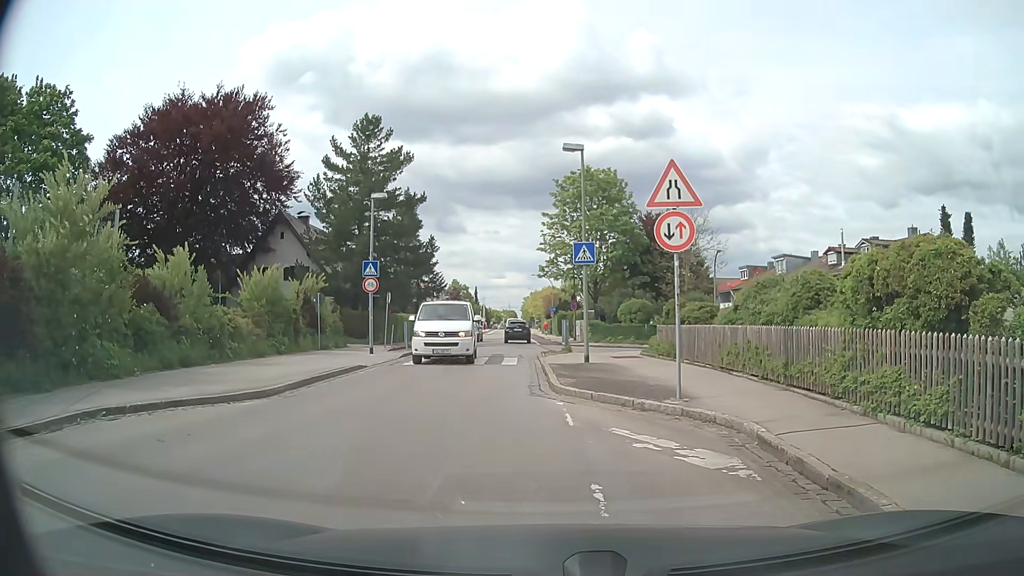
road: tertiary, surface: asphalt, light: Day
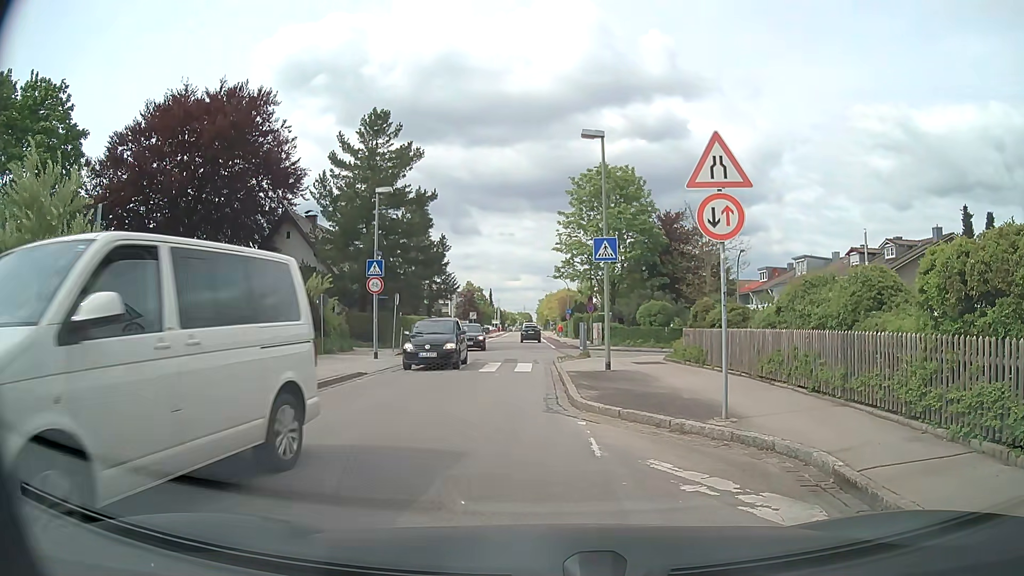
(0.0, +1.6) m; 0°
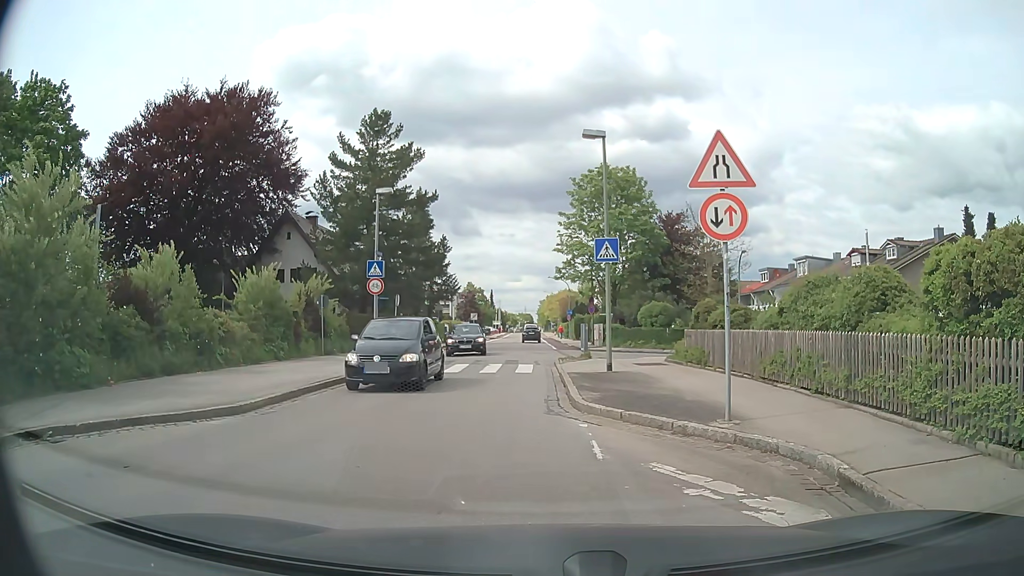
(0.0, +0.1) m; 0°
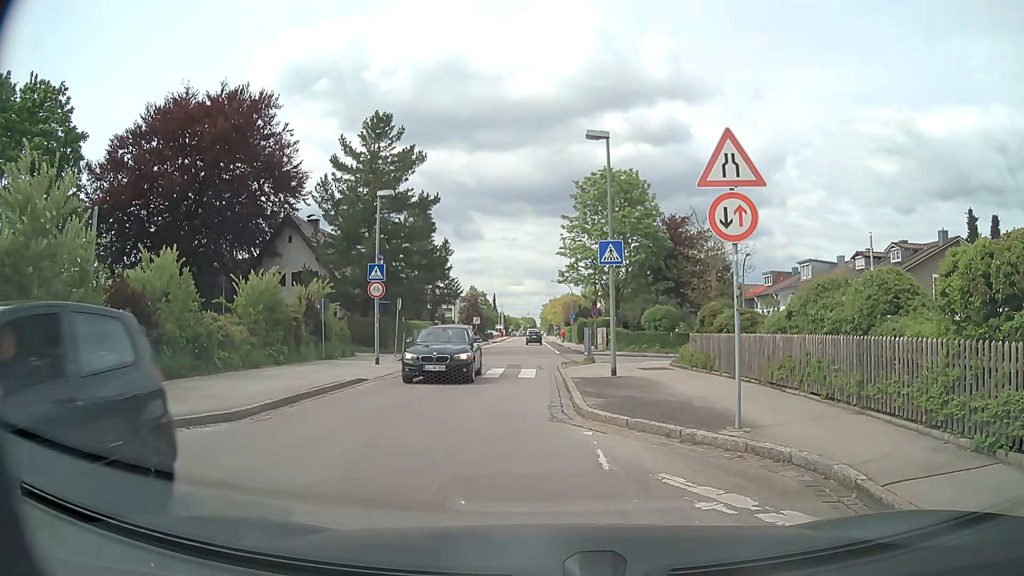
(0.0, +0.3) m; 0°
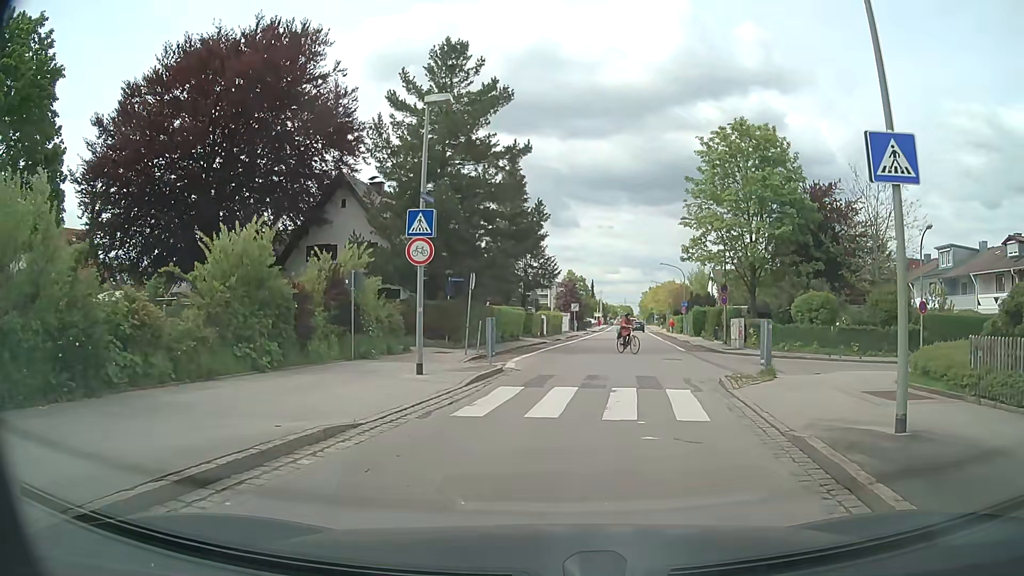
(-1.4, +10.0) m; -10°
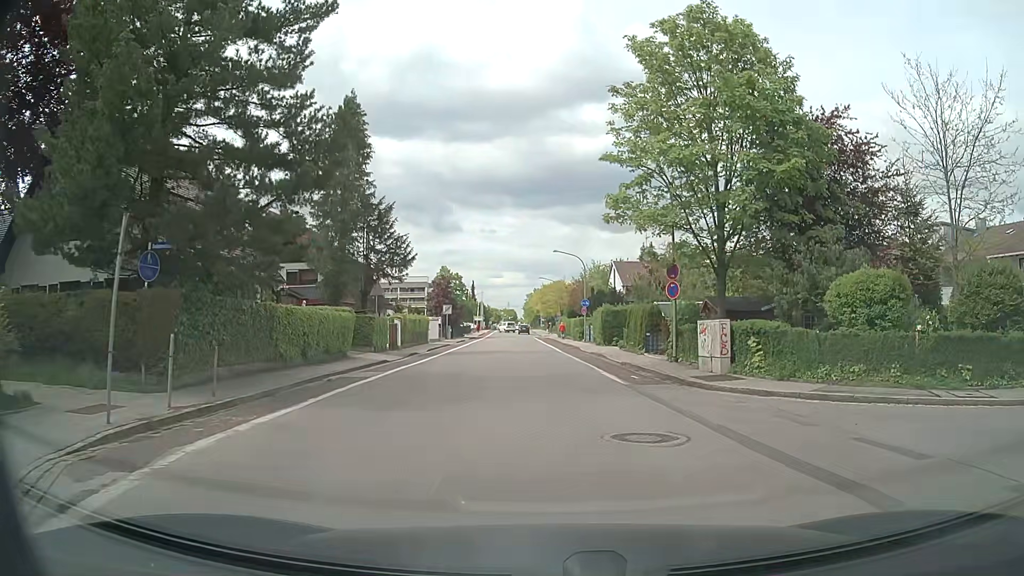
(+1.7, +15.6) m; +10°
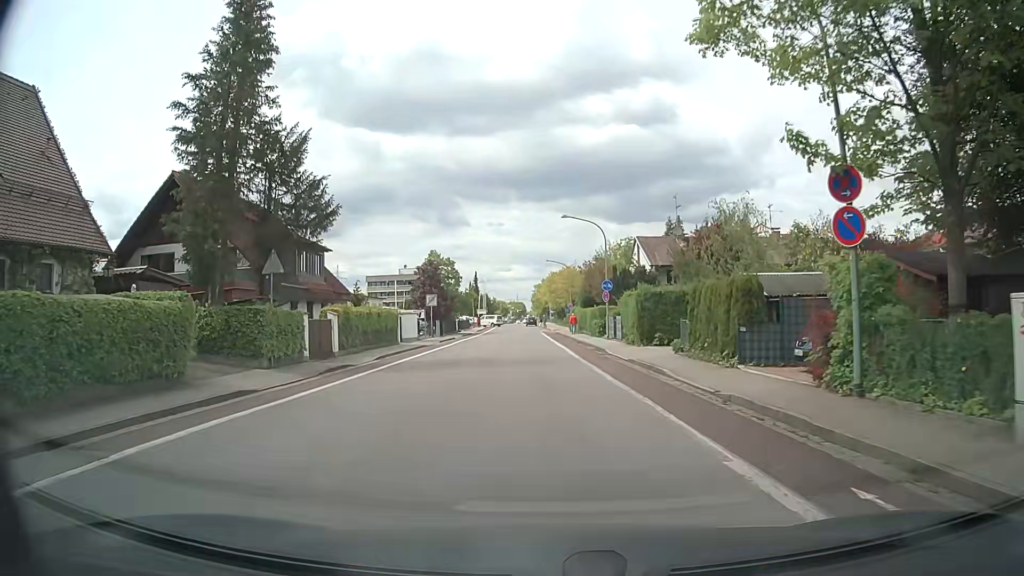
(0.0, +14.4) m; -1°
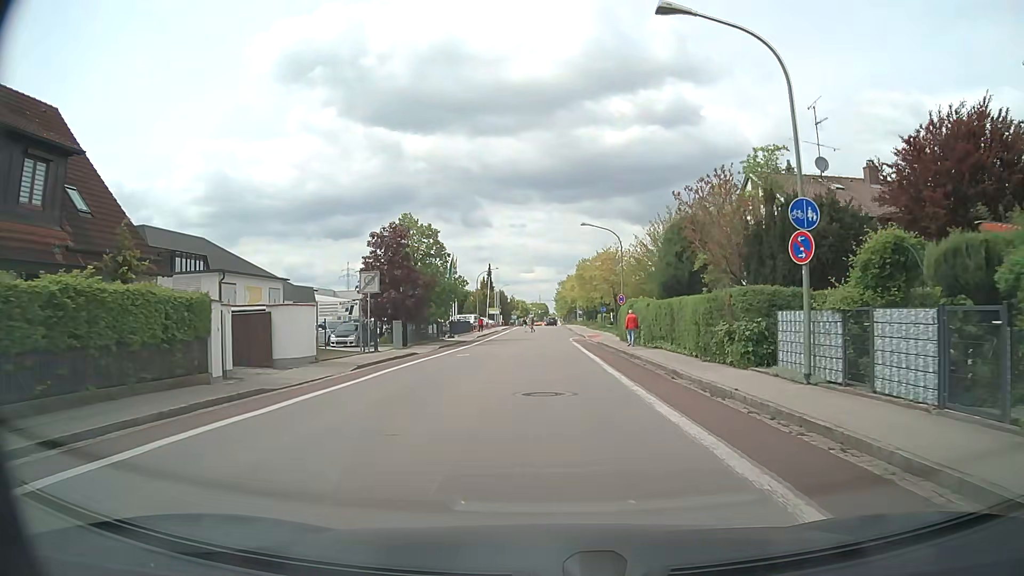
(-1.0, +27.2) m; -2°
(0, +10) (0, +20) (0, +30) (0, +40) (0, +50) (0, +60) (0, +70) (0, +80) (0, +90) (0, +100) m
